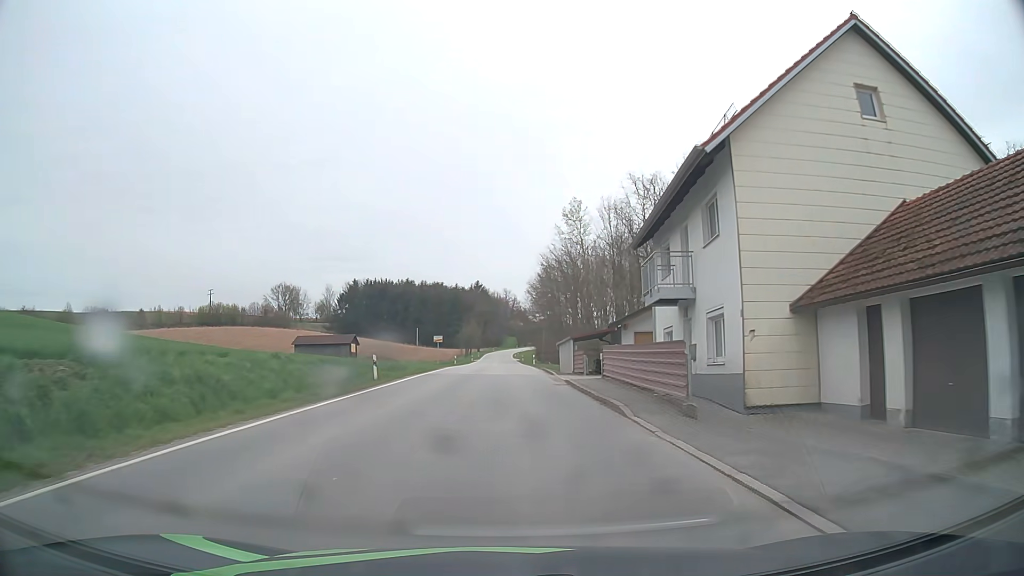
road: secondary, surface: asphalt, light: Day
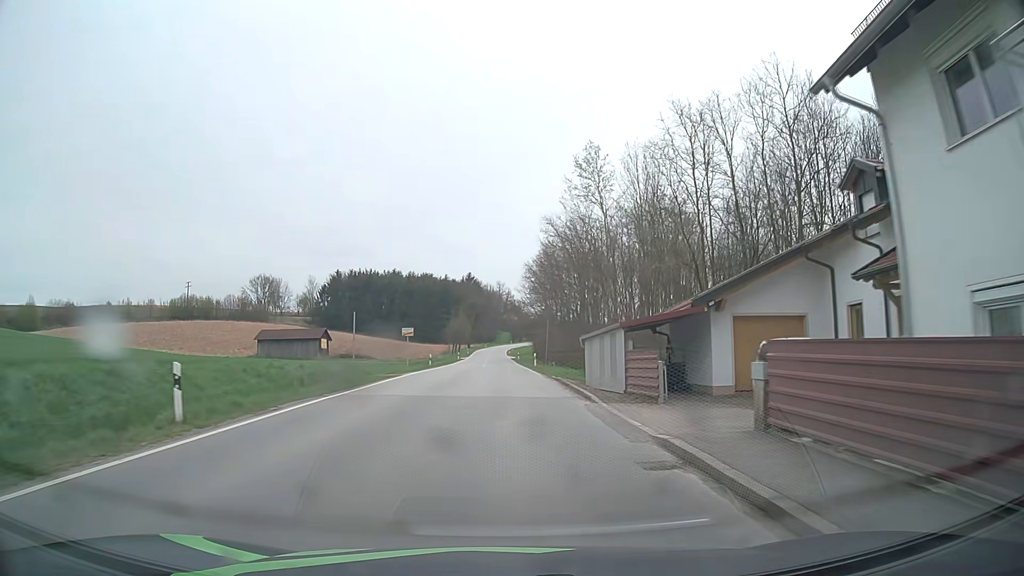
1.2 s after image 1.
(+0.1, +16.8) m; +1°
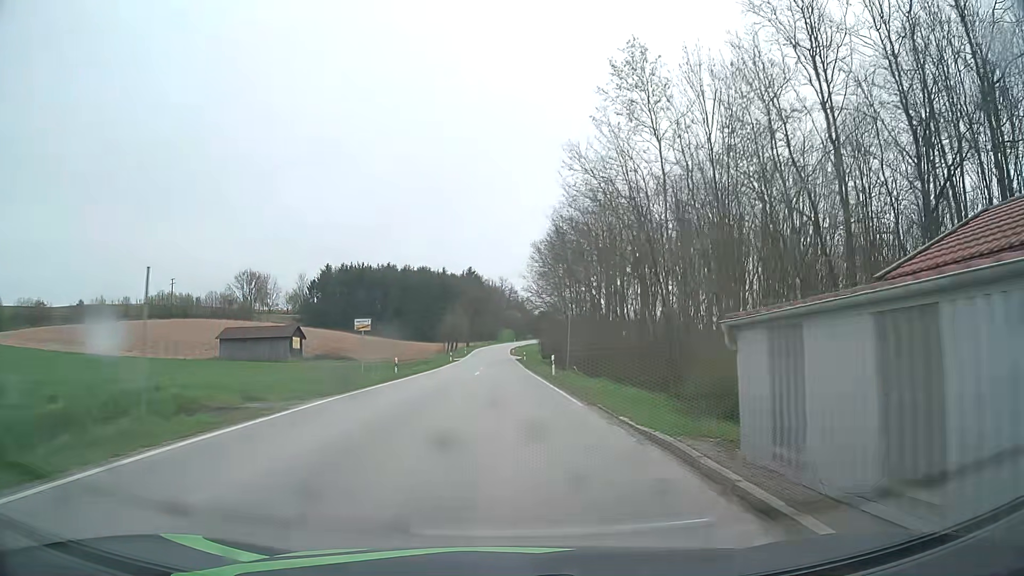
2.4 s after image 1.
(0.0, +17.0) m; 0°
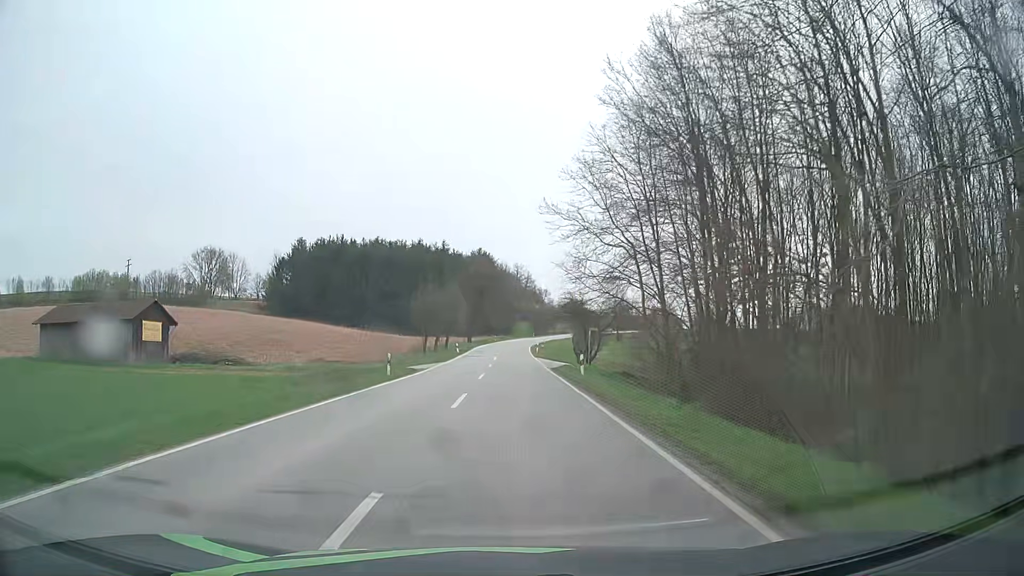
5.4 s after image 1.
(-0.7, +45.5) m; -1°
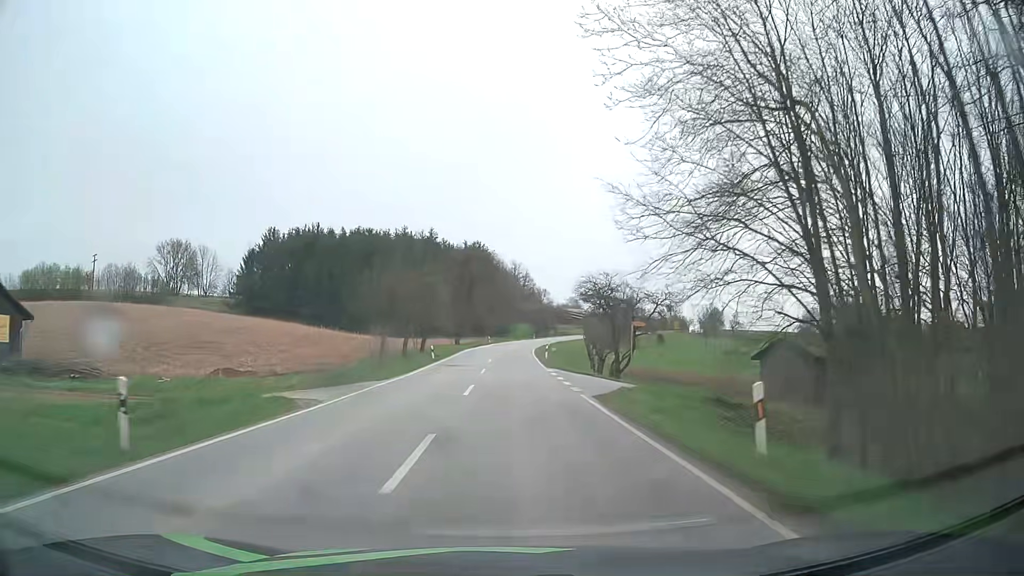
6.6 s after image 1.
(0.0, +20.3) m; 0°
